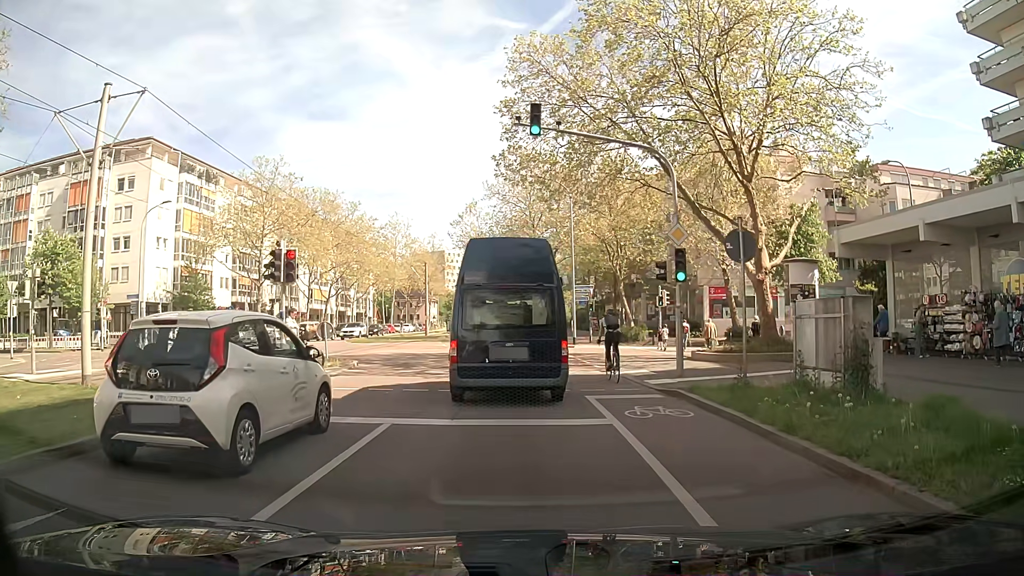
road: tertiary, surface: asphalt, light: Day
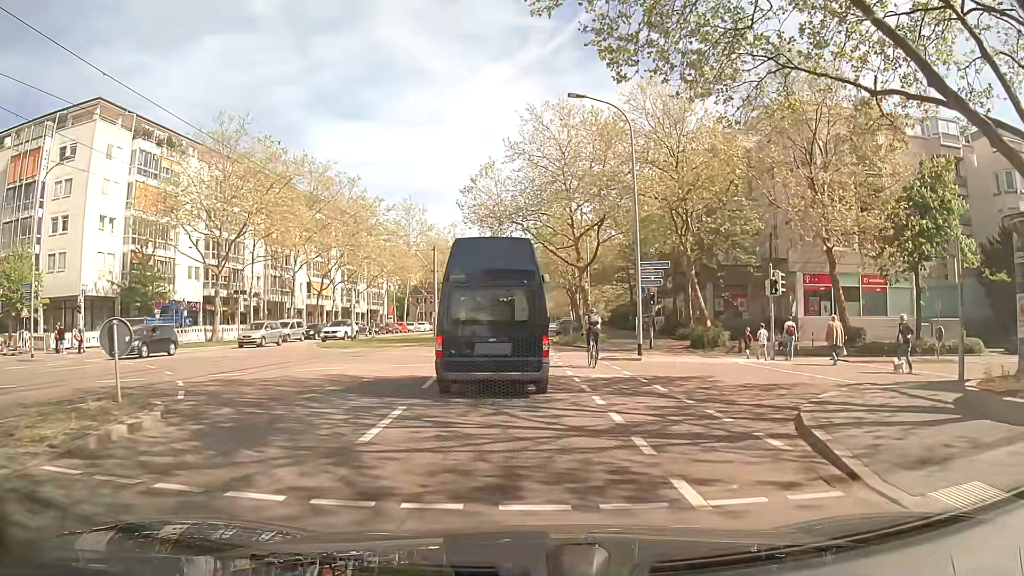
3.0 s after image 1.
(+0.3, +14.1) m; -1°
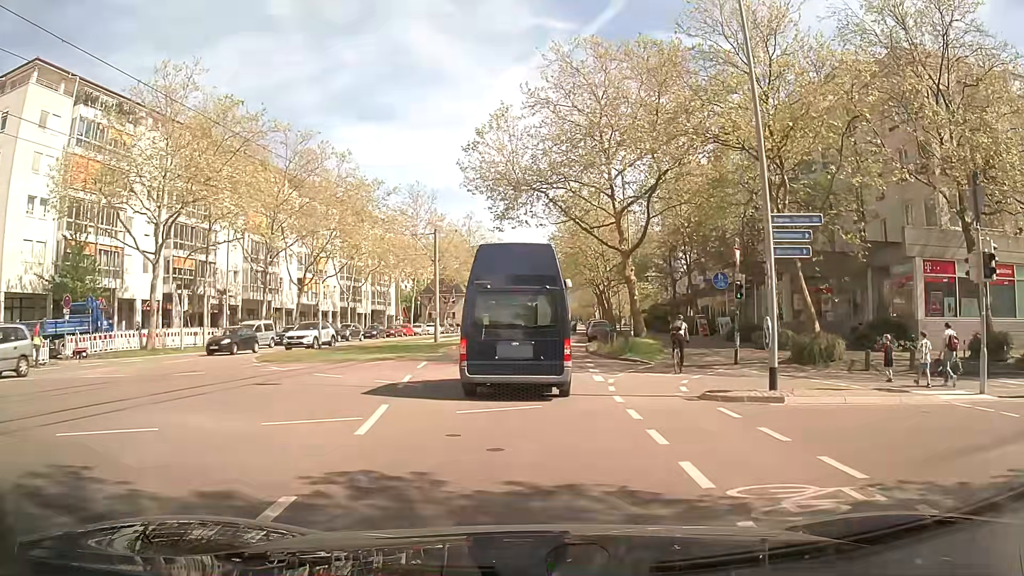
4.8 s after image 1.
(-0.1, +11.4) m; -1°
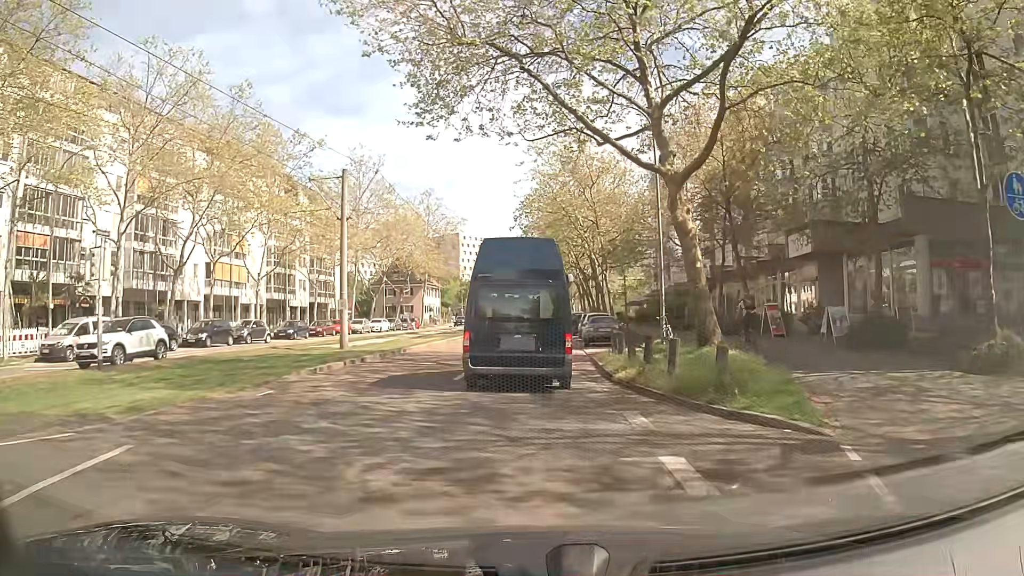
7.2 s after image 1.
(+0.5, +17.9) m; +3°
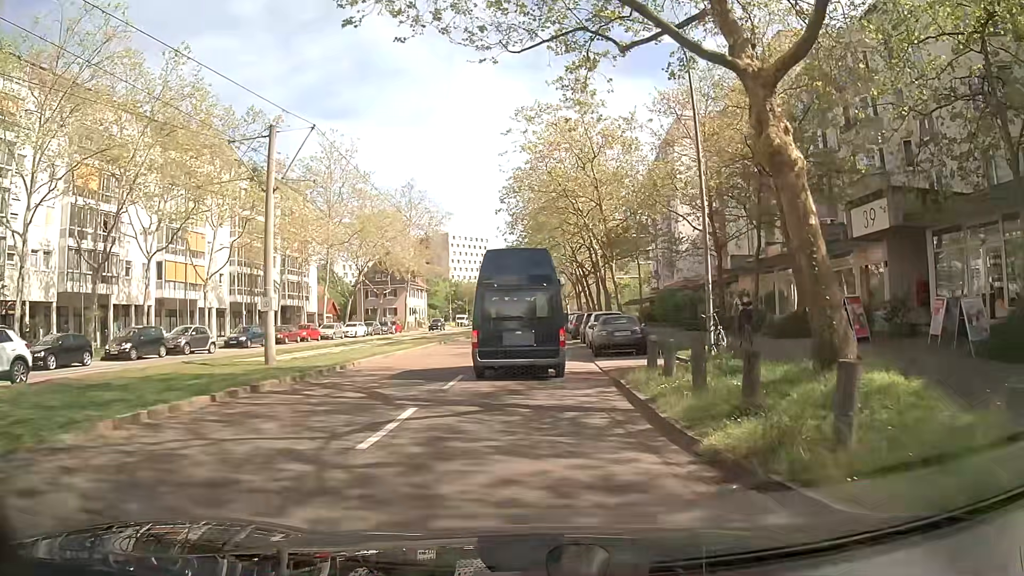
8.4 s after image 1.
(+0.1, +7.2) m; 0°
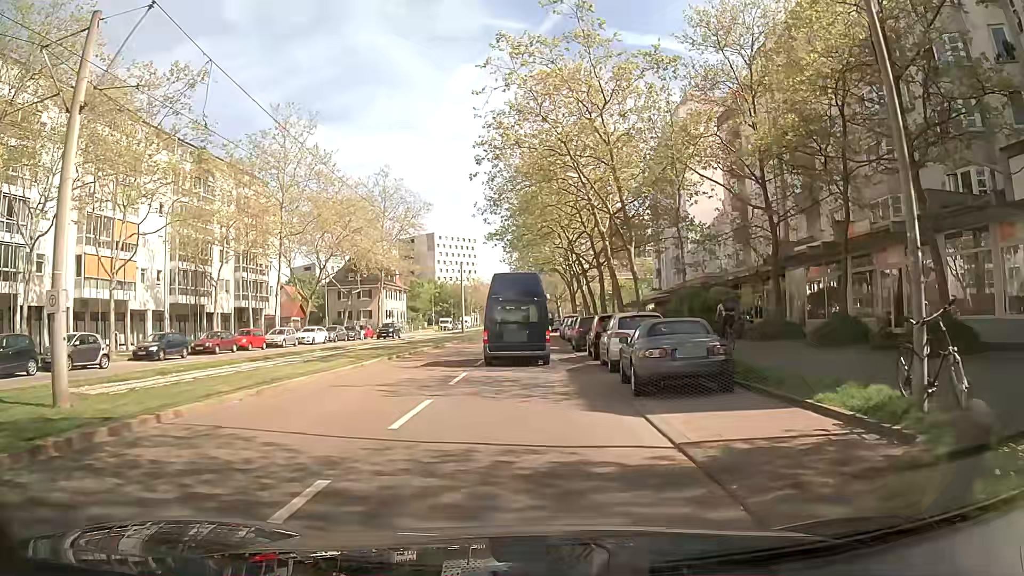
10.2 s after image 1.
(0.0, +9.7) m; -1°
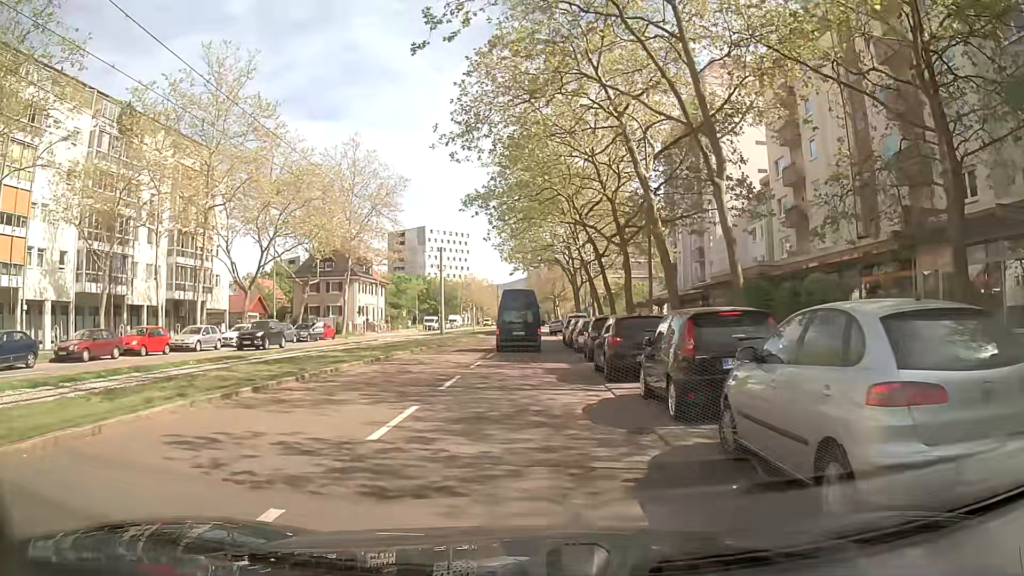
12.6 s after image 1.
(+0.6, +13.1) m; +3°
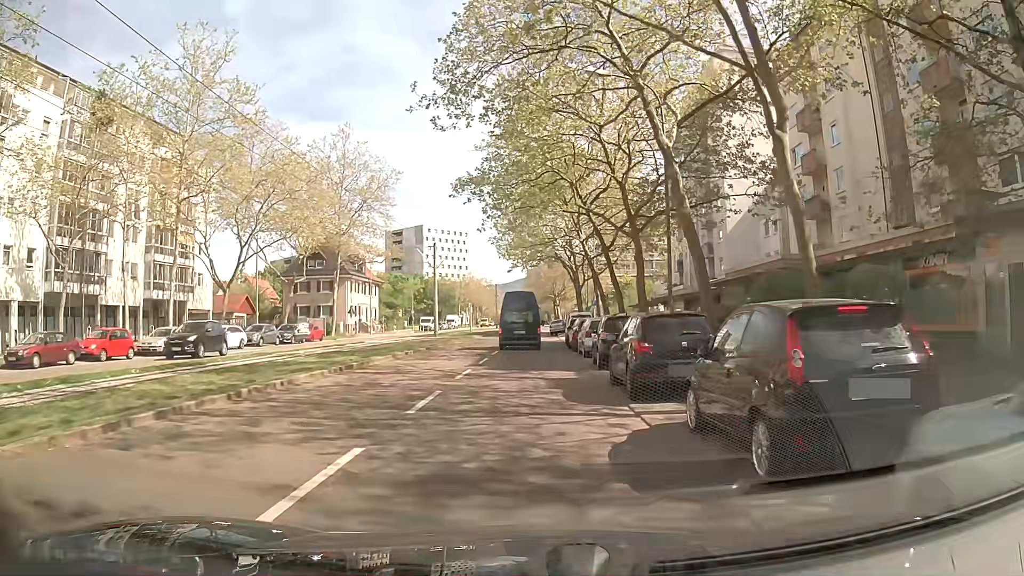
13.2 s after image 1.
(0.0, +3.6) m; 0°
